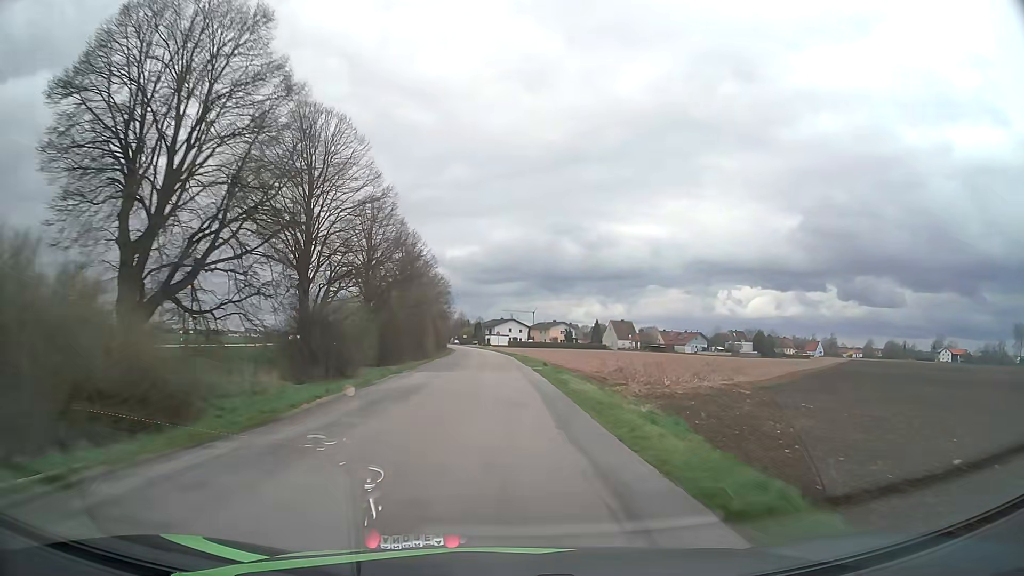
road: unclassified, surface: asphalt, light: Day
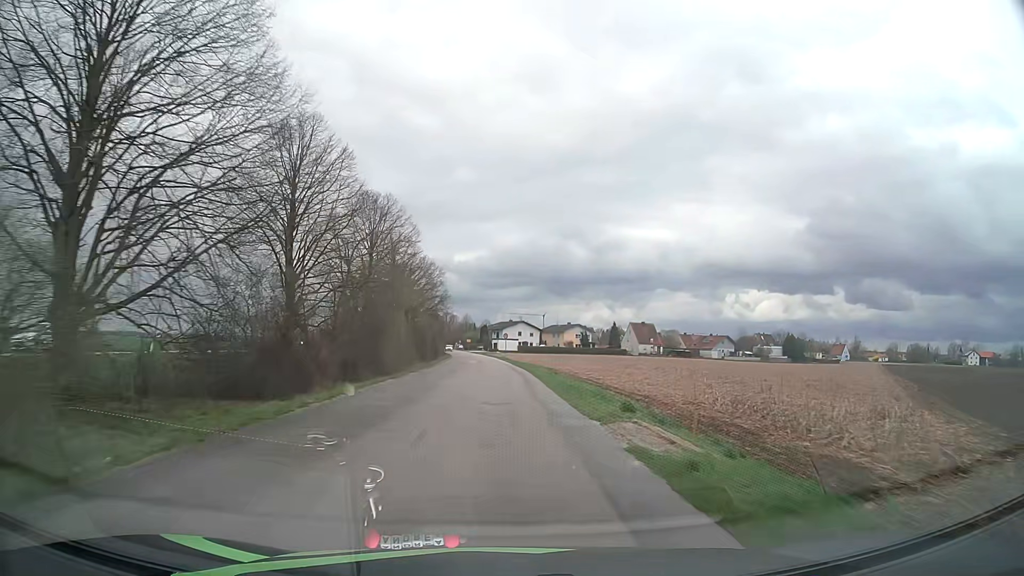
(-0.2, +23.2) m; -1°
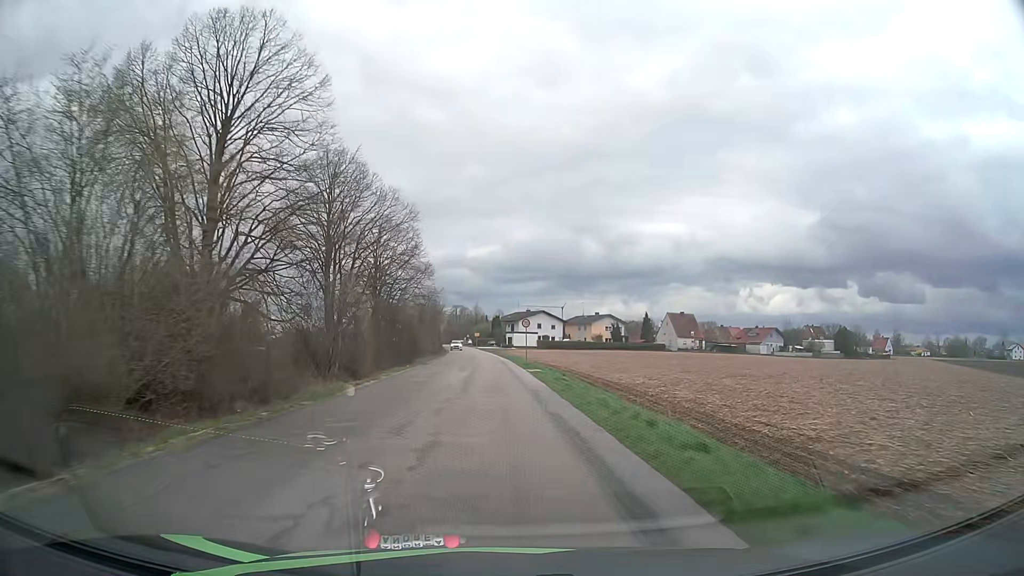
(-0.2, +32.8) m; -1°
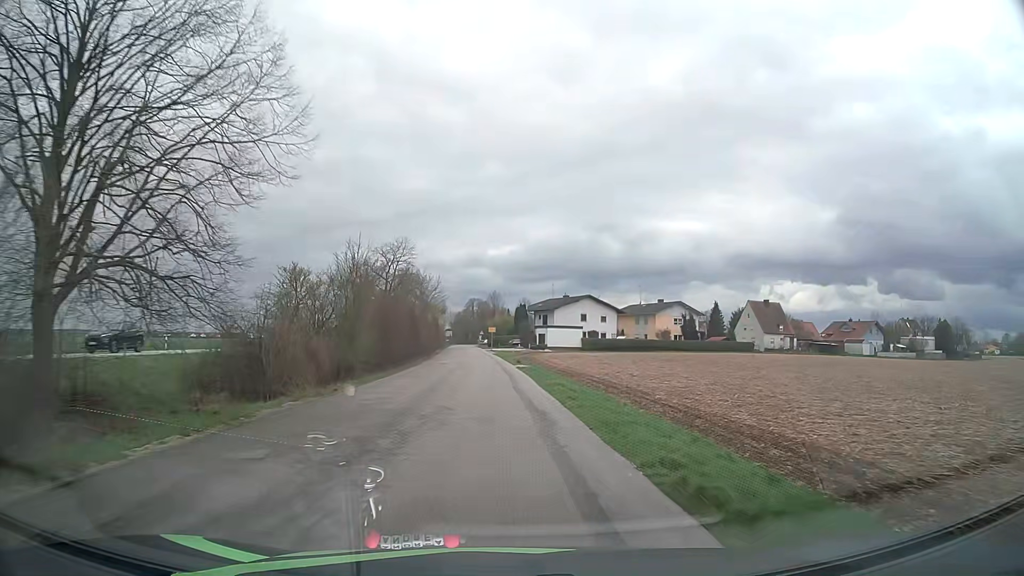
(-1.1, +49.8) m; -2°
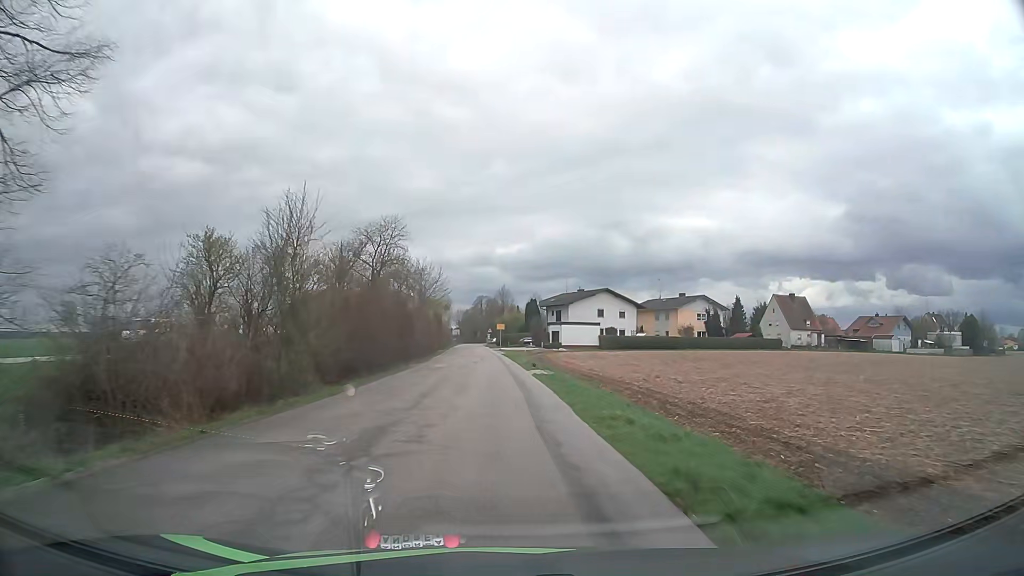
(0.0, +9.3) m; -1°
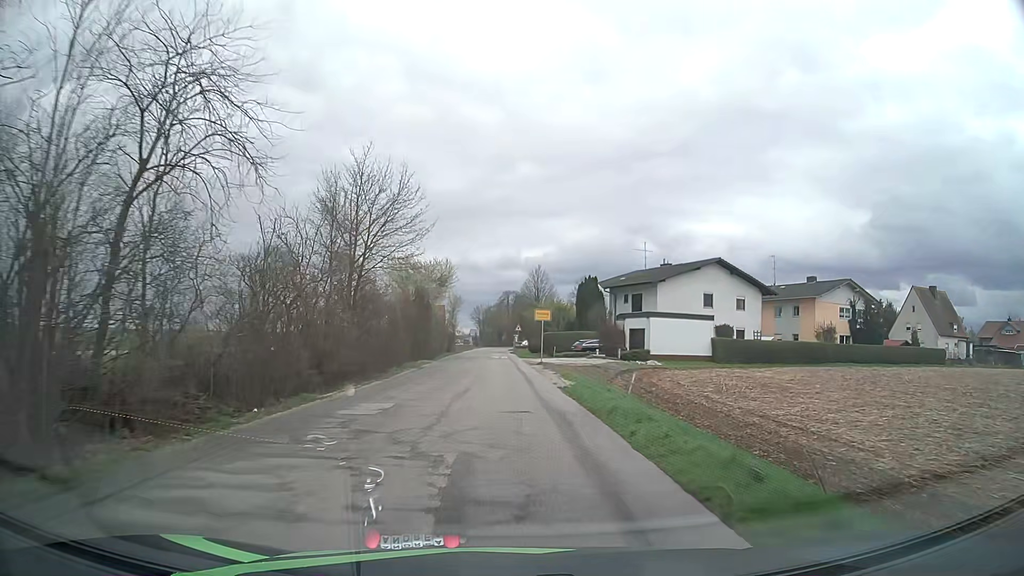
(-1.2, +42.8) m; -2°
